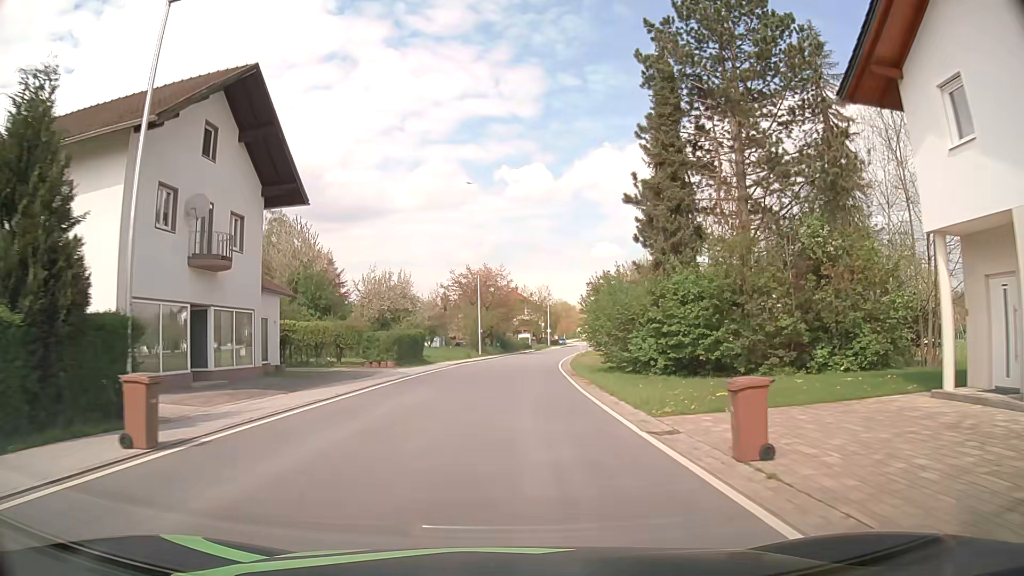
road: secondary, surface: asphalt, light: Day
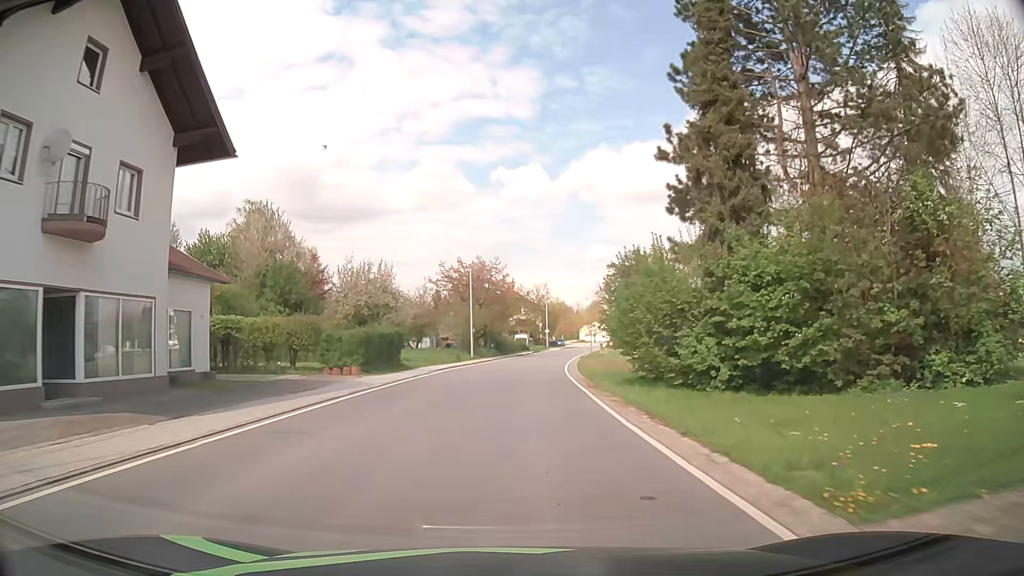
(0.0, +7.6) m; +1°
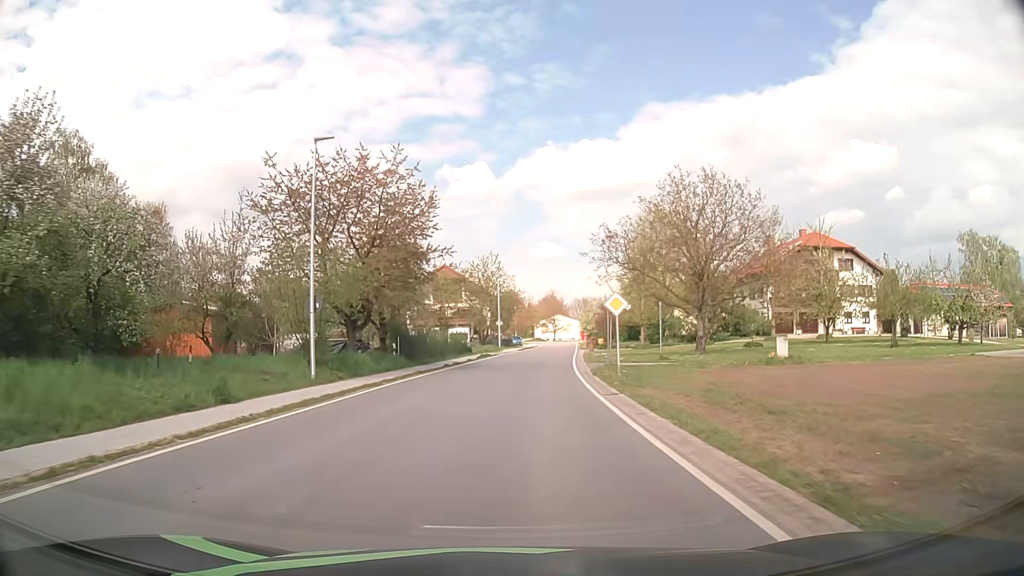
(+1.1, +38.1) m; +4°
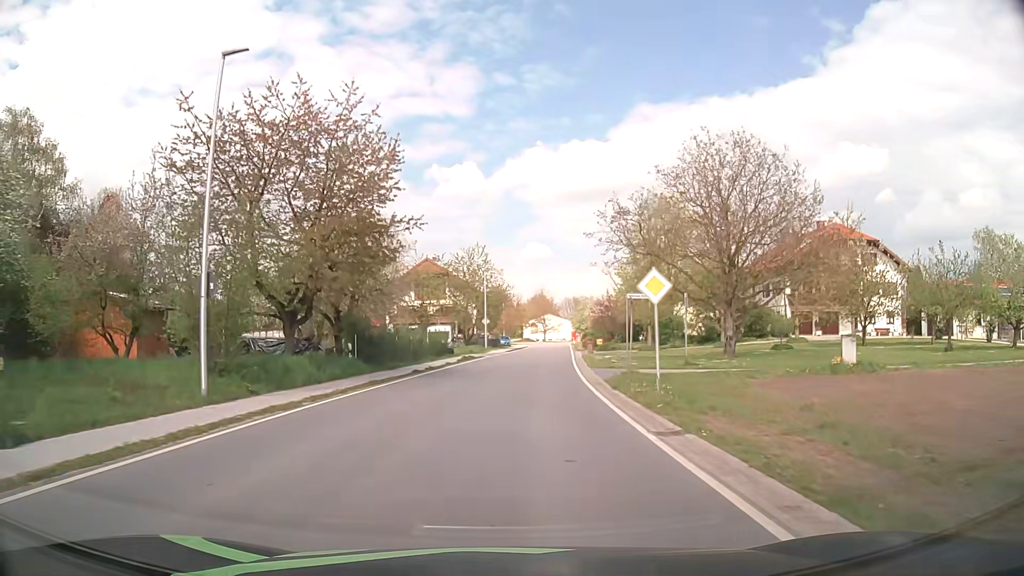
(+0.1, +7.6) m; +1°
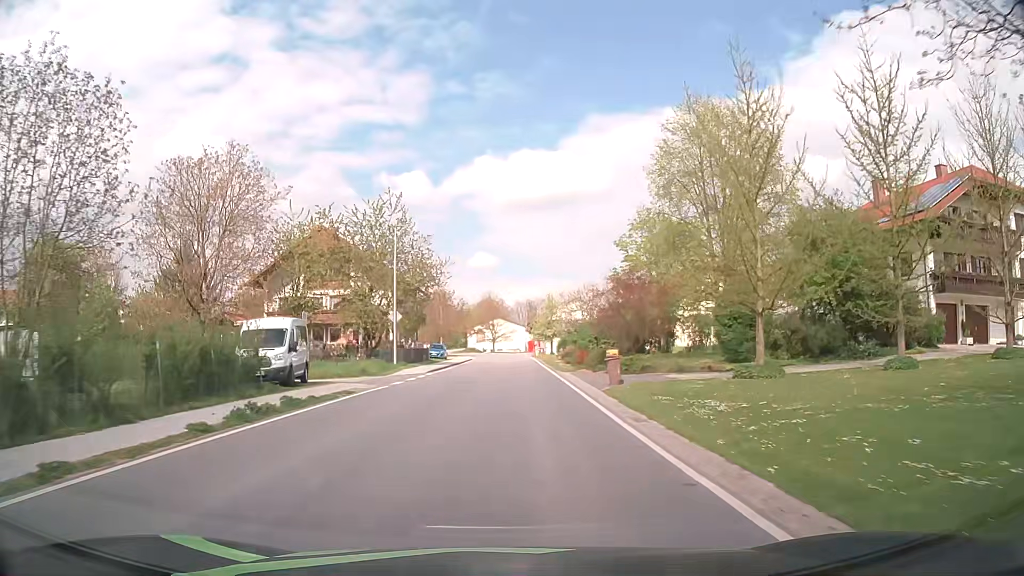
(+1.2, +30.3) m; +5°
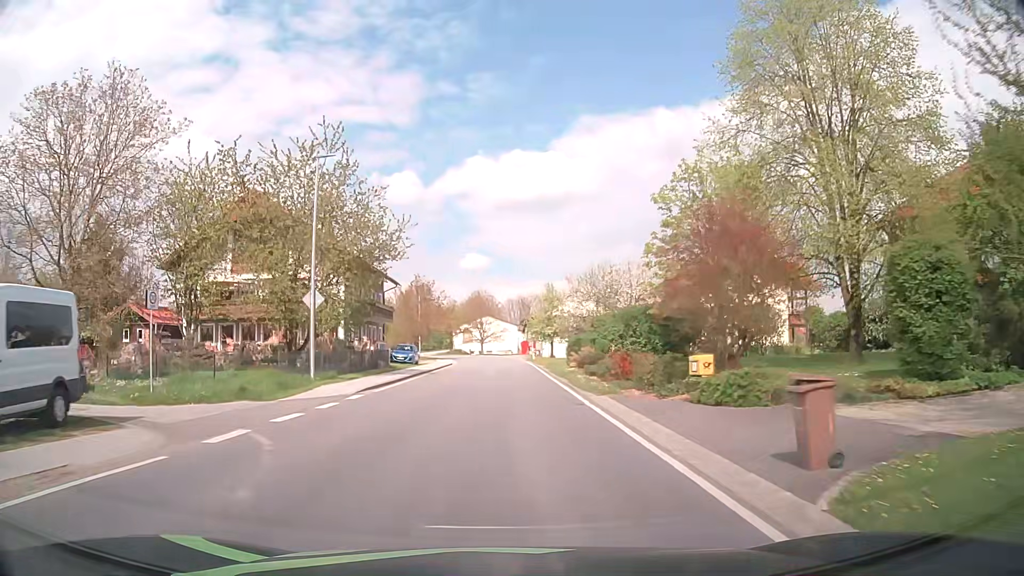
(+0.1, +15.1) m; +1°
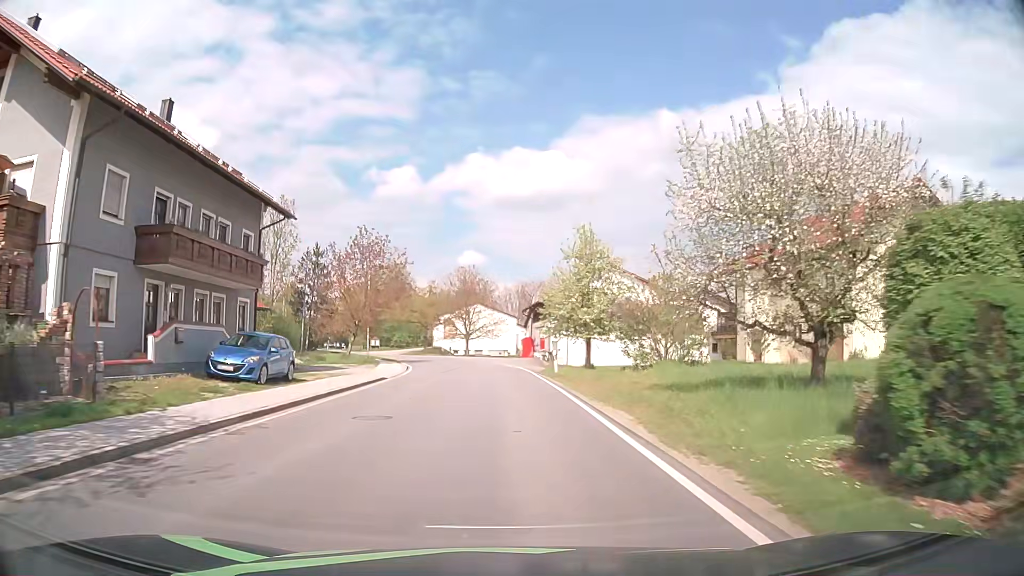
(+0.1, +30.4) m; +1°
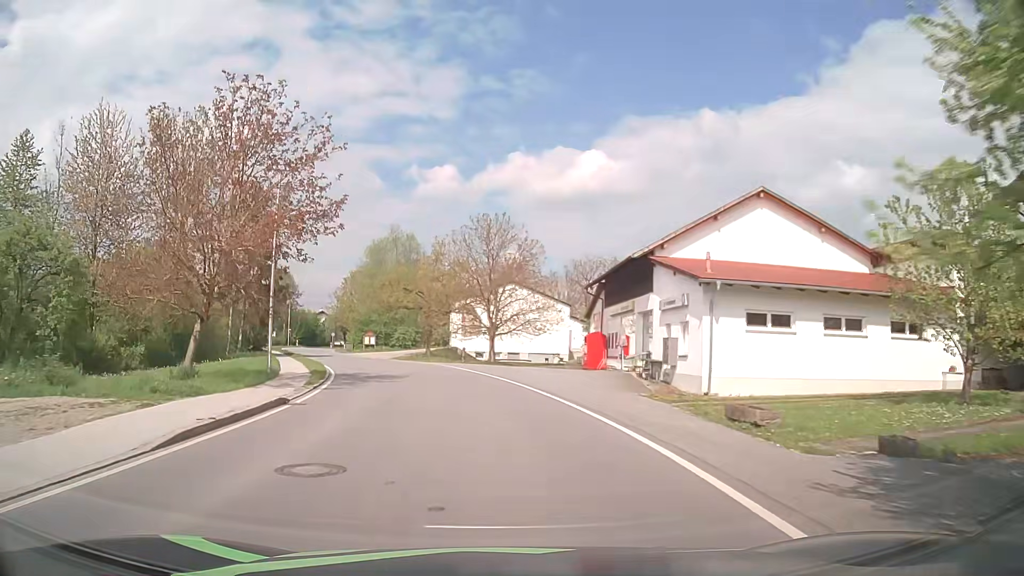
(-0.6, +30.4) m; -4°
